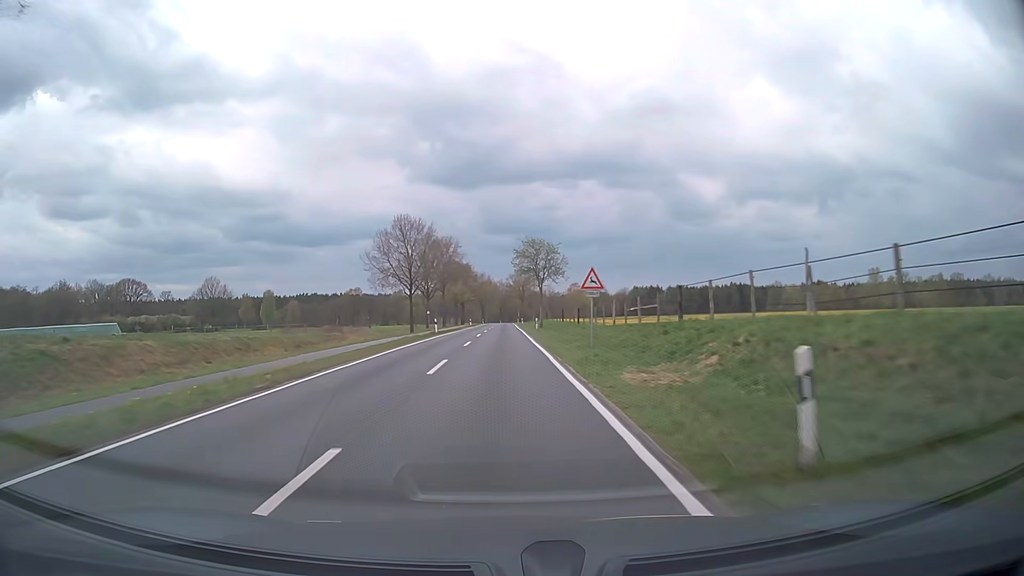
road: secondary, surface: asphalt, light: Day
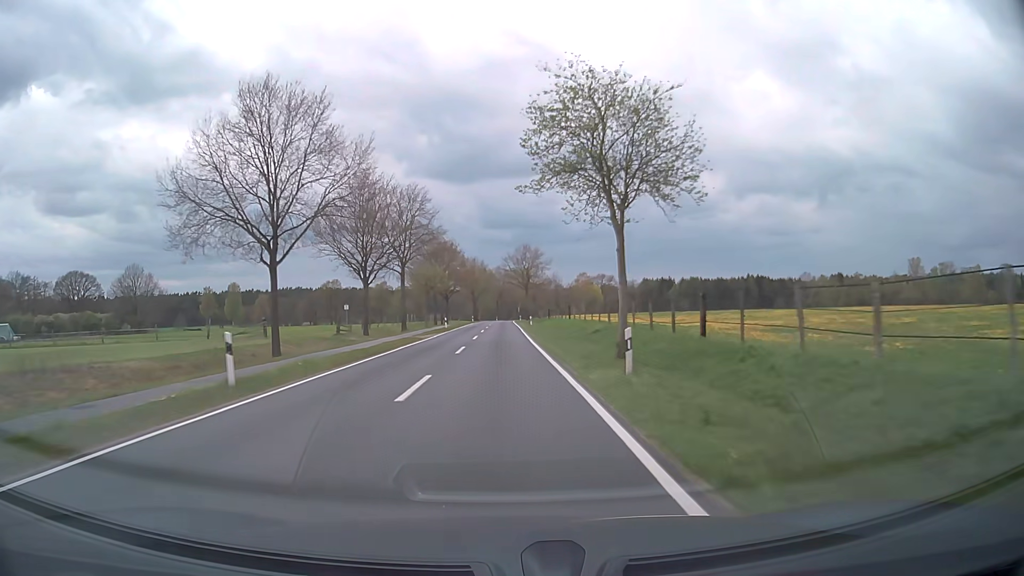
(+0.1, +41.1) m; 0°
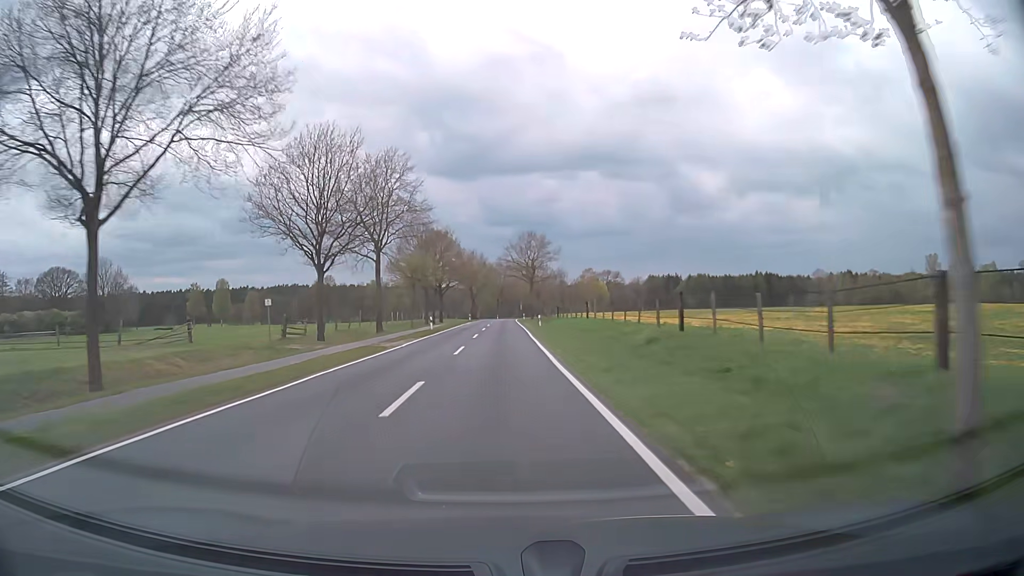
(0.0, +13.8) m; 0°
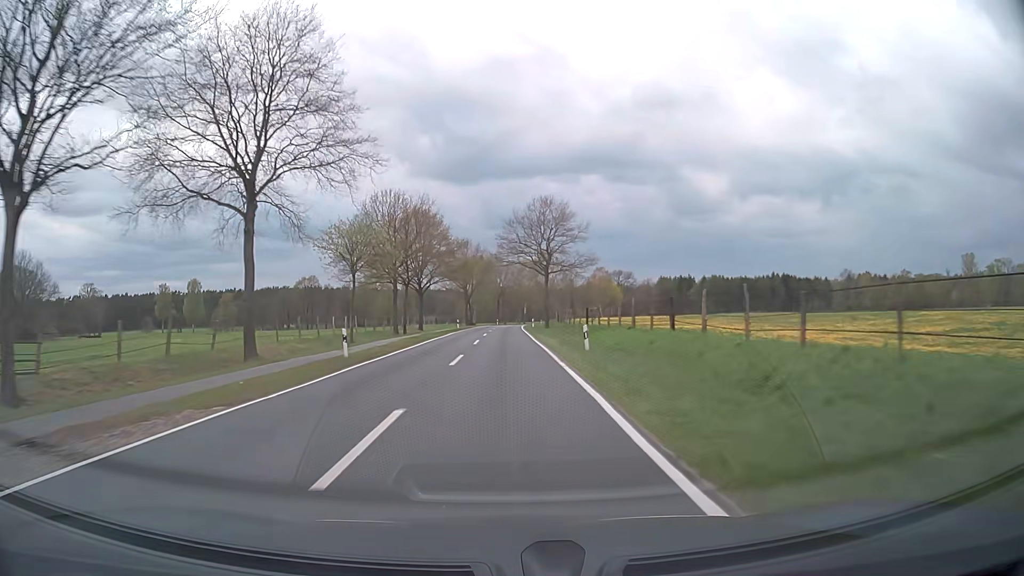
(-0.1, +27.7) m; 0°
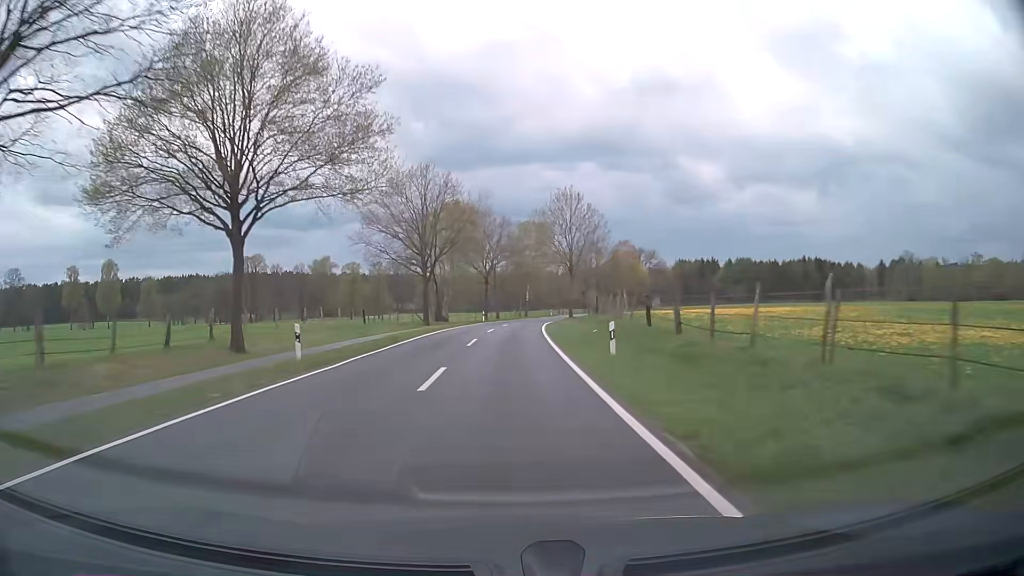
(+0.3, +55.5) m; +1°
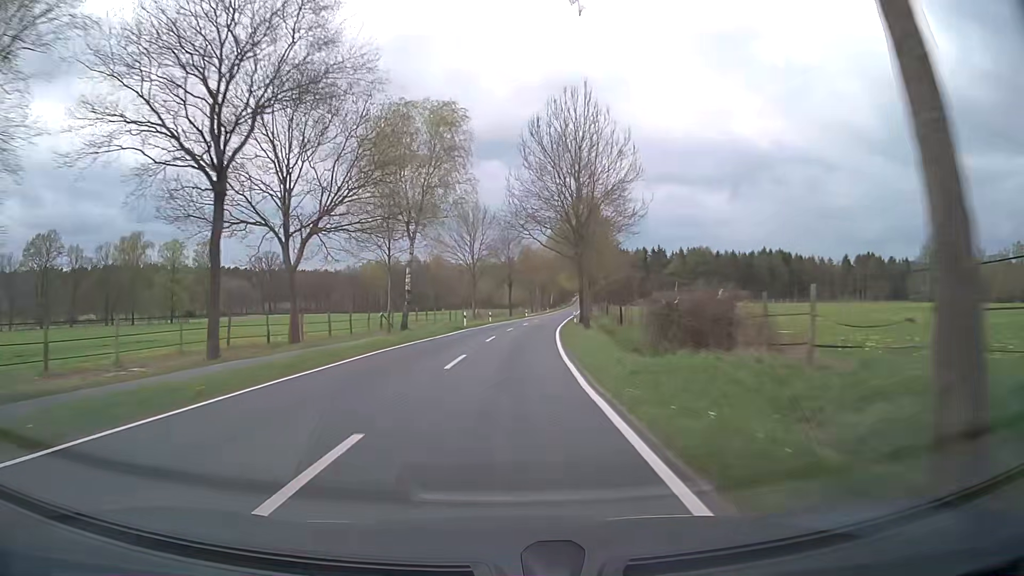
(+3.7, +68.3) m; +9°
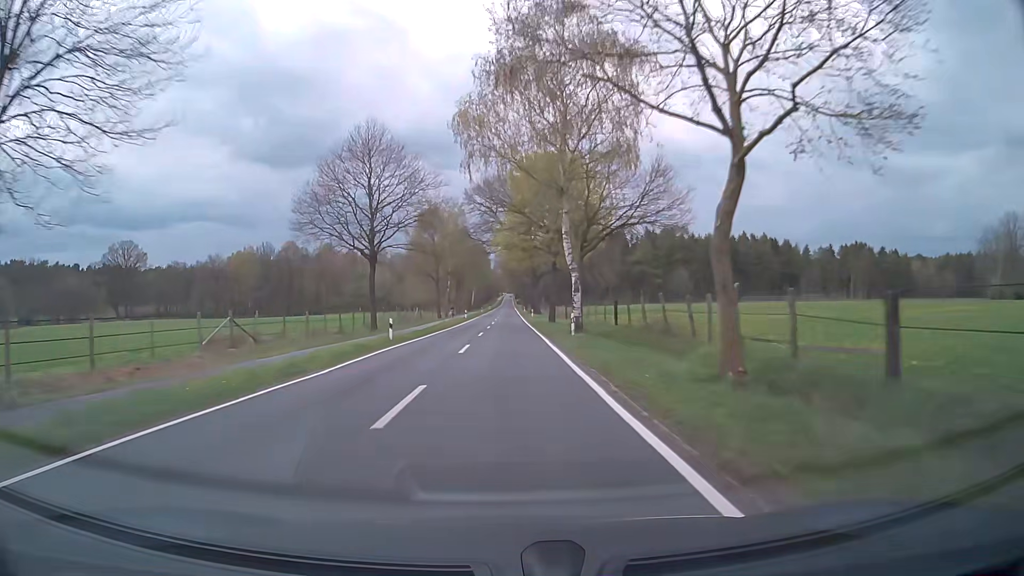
(+4.4, +68.3) m; +7°
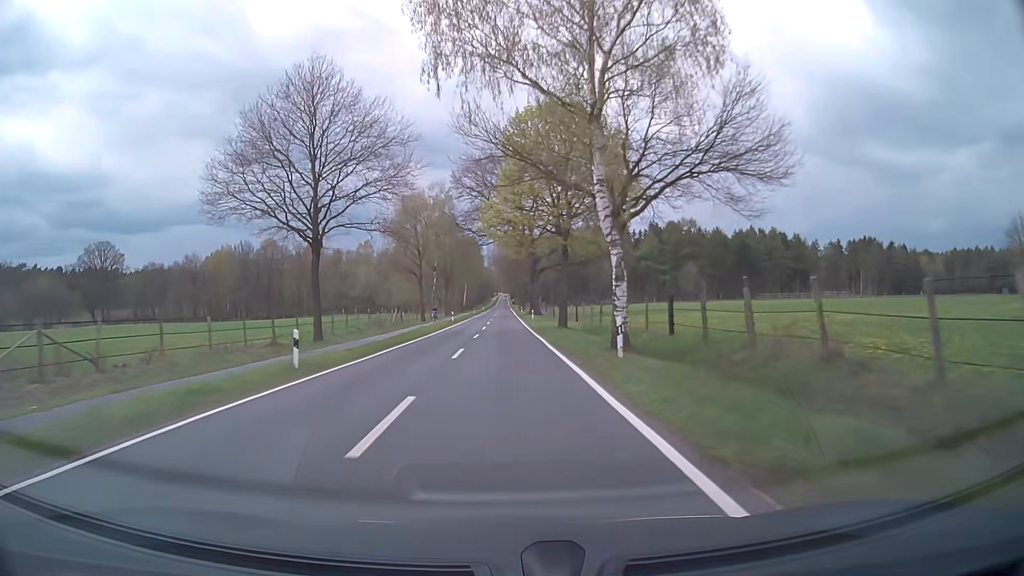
(0.0, +13.5) m; 0°
(0, +10) (0, +20) (0, +30) (0, +40) (0, +50) (0, +60) (0, +70) (0, +80) (0, +90) (0, +100) m
